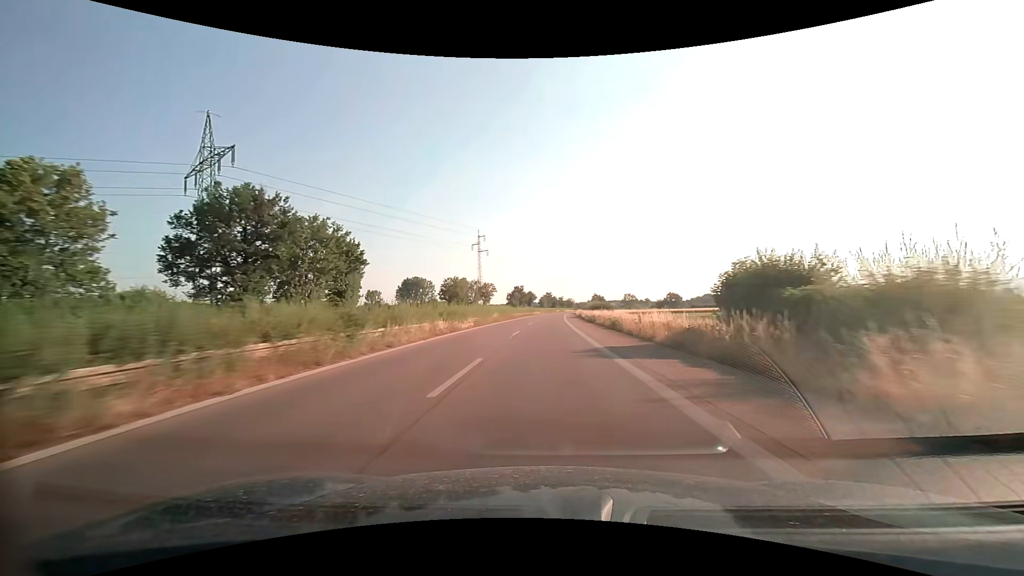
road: trunk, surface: asphalt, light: Day
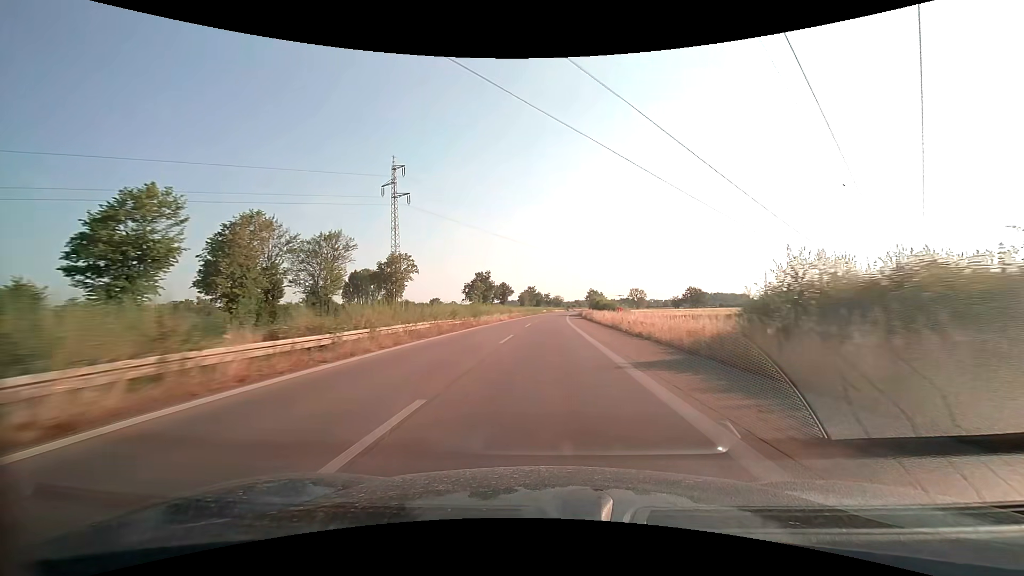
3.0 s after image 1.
(+1.2, +78.9) m; +2°
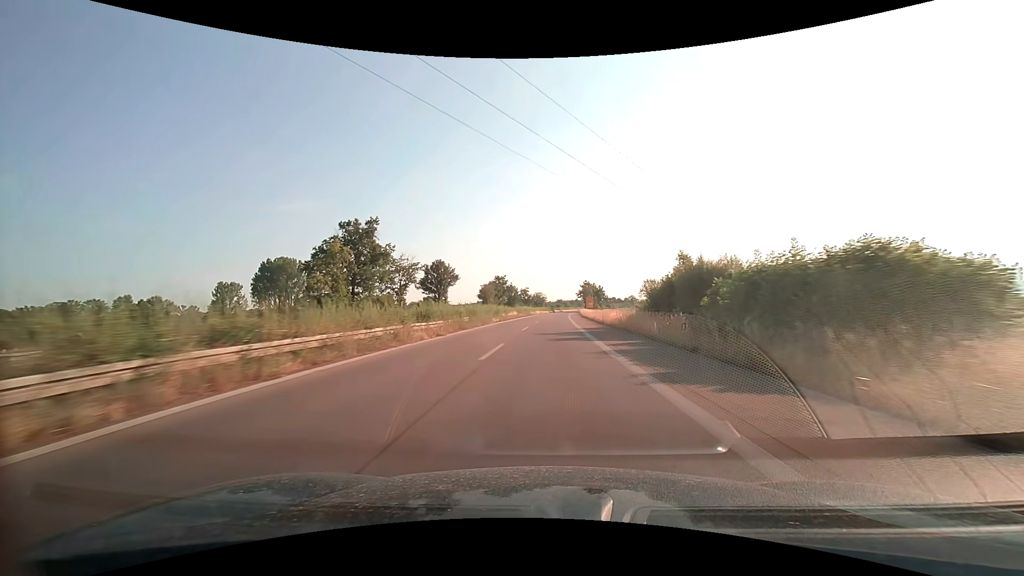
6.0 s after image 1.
(+1.5, +78.9) m; +2°
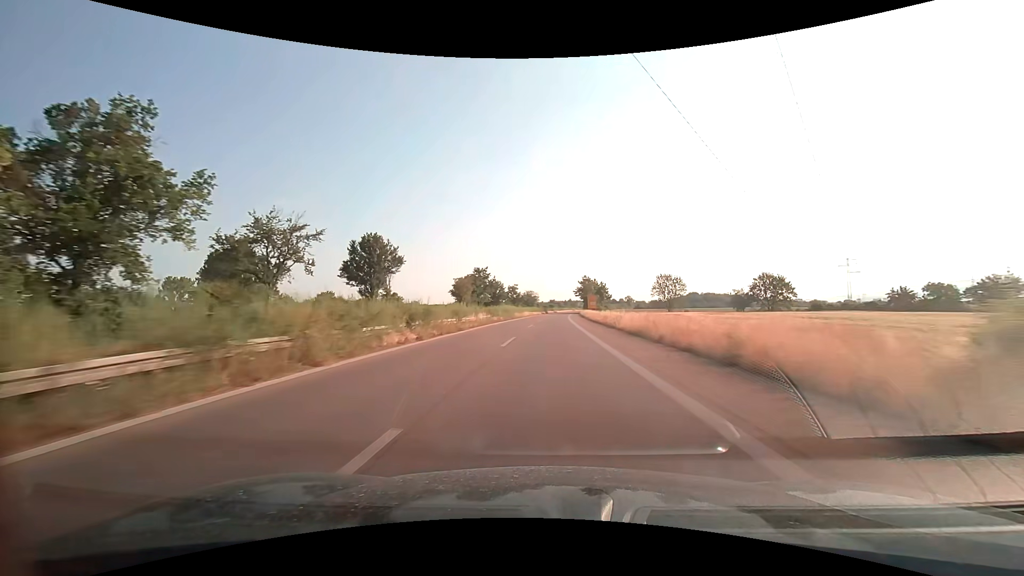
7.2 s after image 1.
(+0.3, +31.6) m; +1°
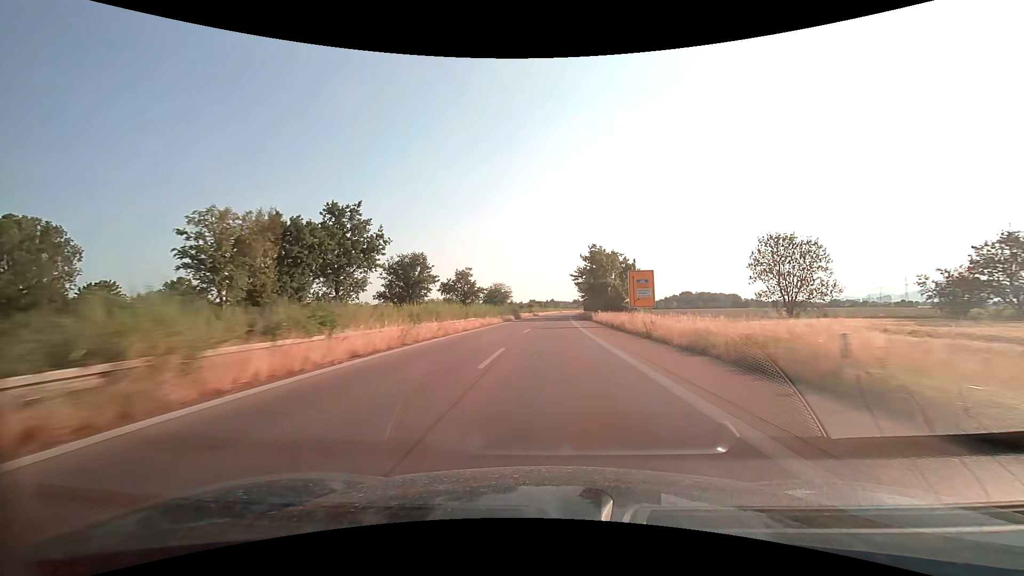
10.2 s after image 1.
(+1.5, +79.0) m; +2°
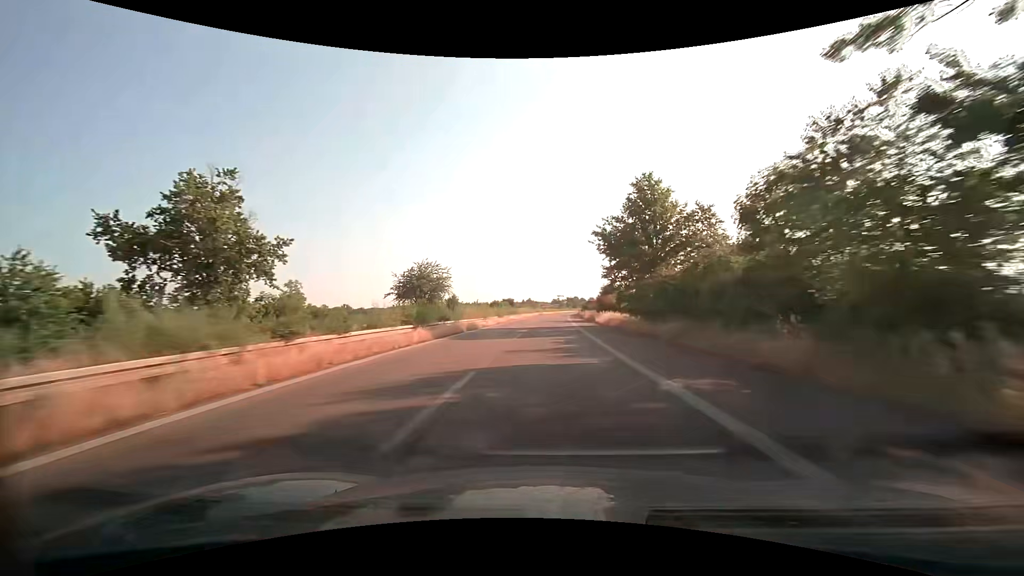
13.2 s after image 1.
(+1.8, +79.0) m; +3°
